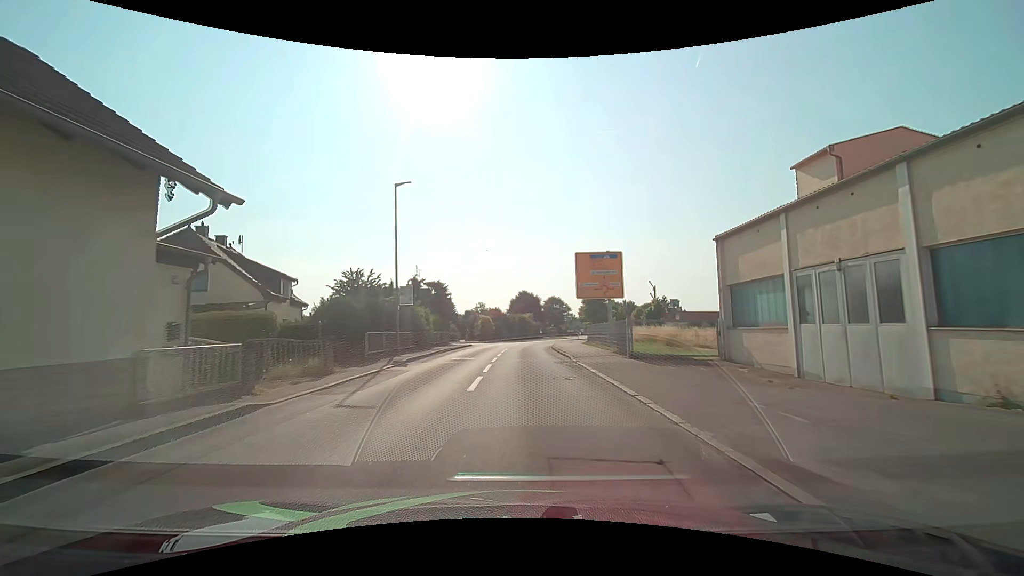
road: secondary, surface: asphalt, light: Day
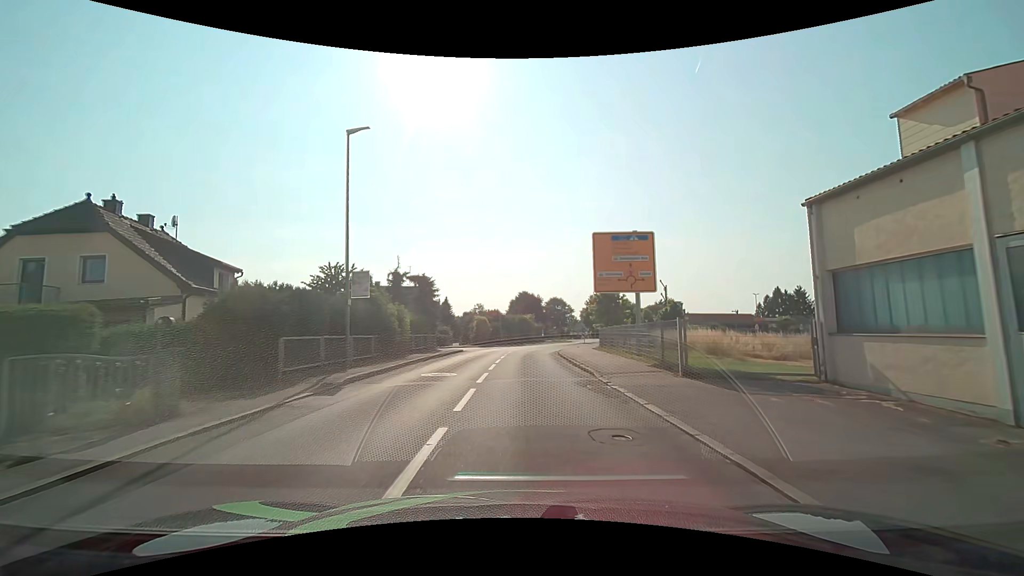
(0.0, +6.7) m; 0°
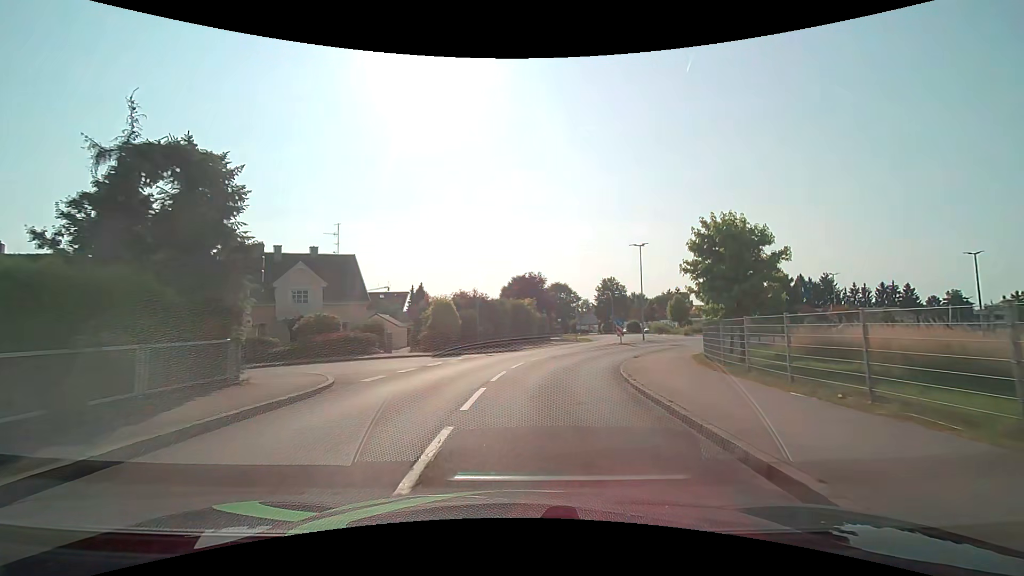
(0.0, +25.1) m; 0°
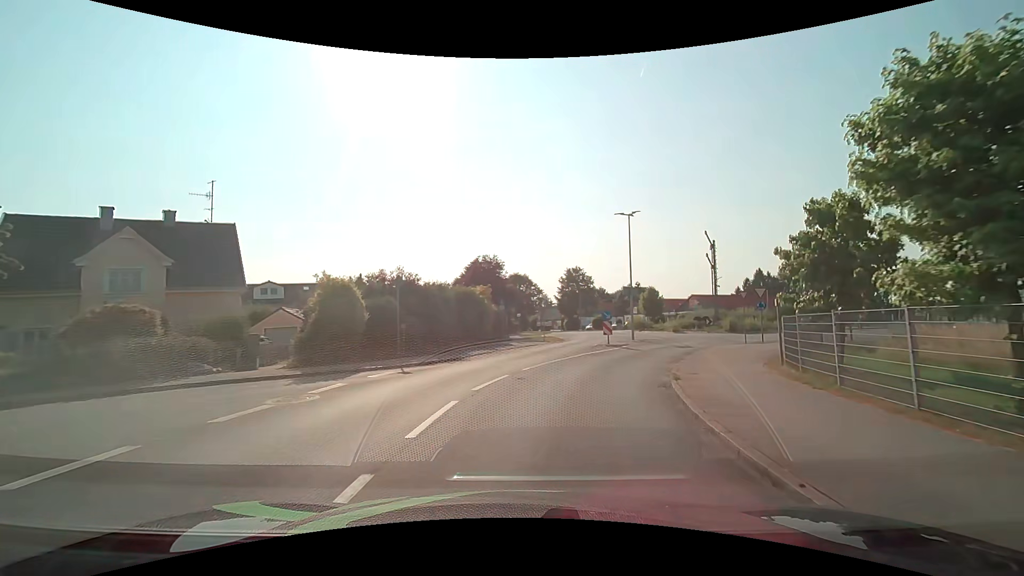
(+0.4, +11.1) m; +5°
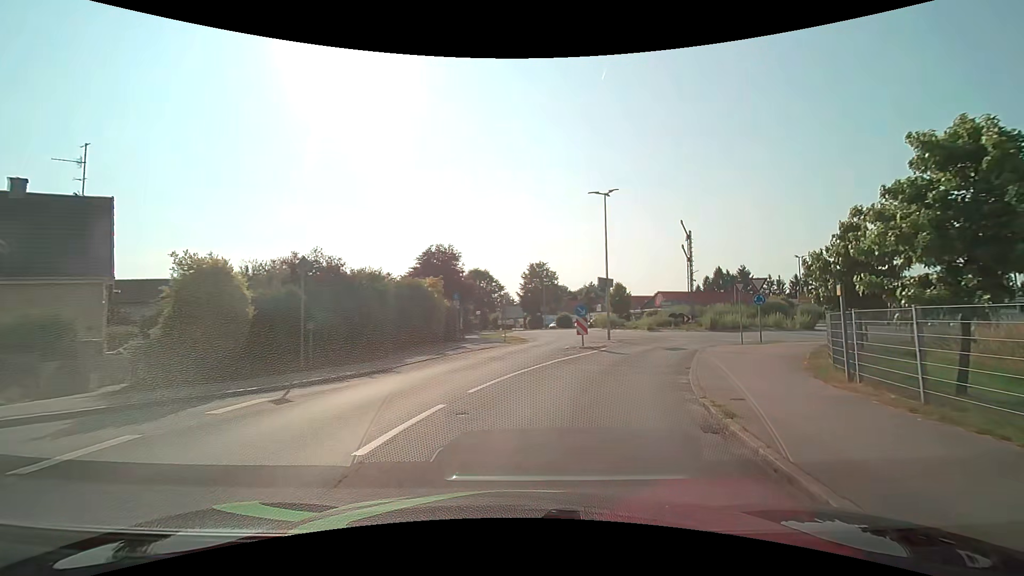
(+0.2, +5.1) m; +4°
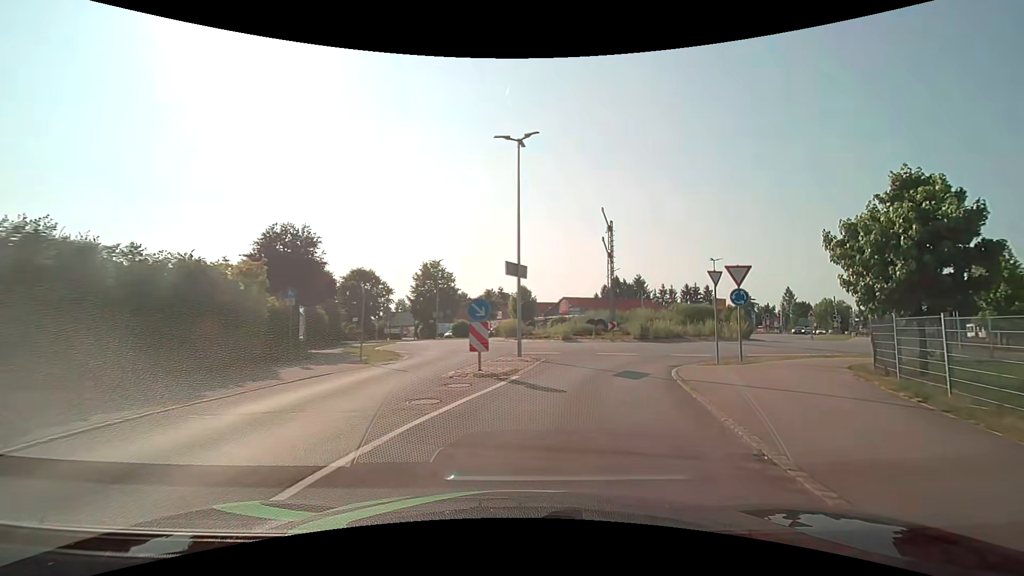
(+0.9, +9.5) m; +11°
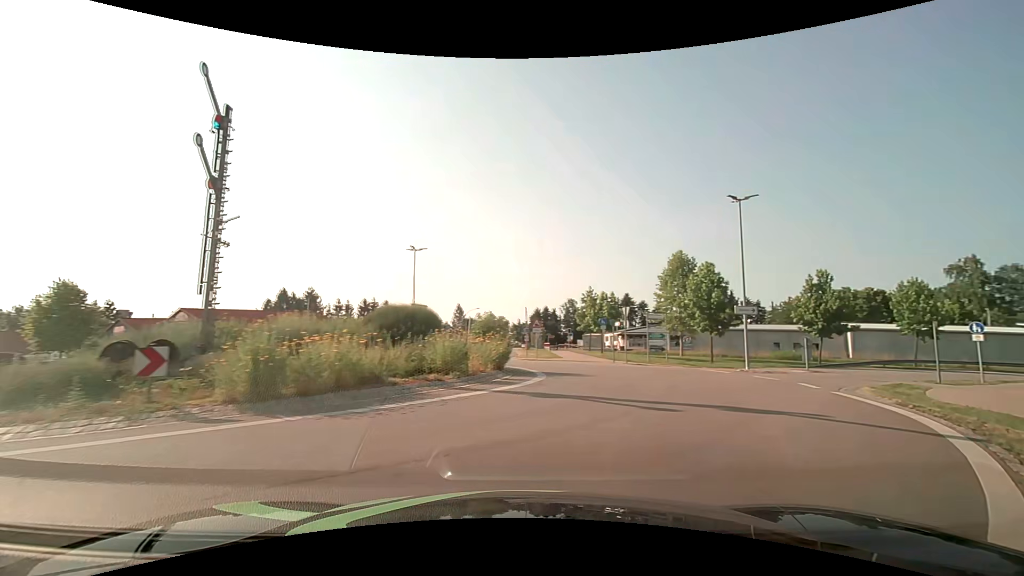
(+4.8, +20.0) m; +35°
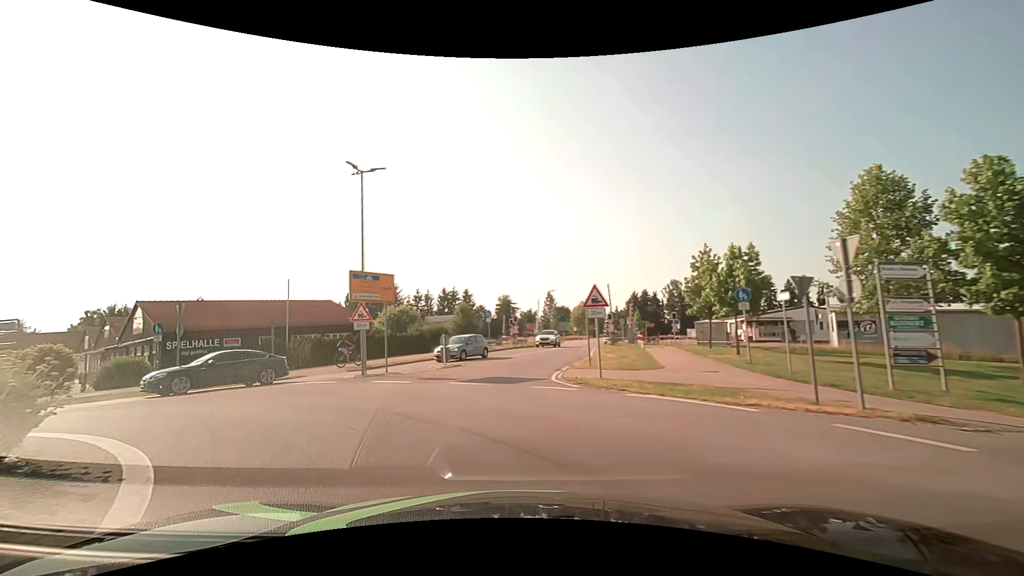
(+3.0, +19.7) m; -10°
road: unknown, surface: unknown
(-1, +10) (-1, +20) (+1, +30) (+3, +40) (+5, +49) (+7, +59) (+9, +69) (+11, +79) (+13, +88) (+15, +98) m
